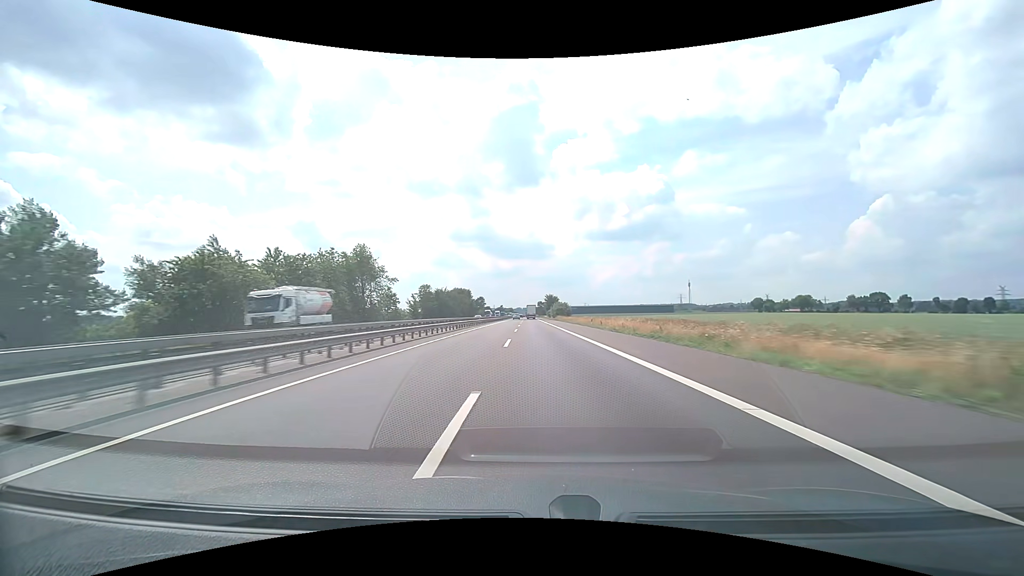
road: motorway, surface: asphalt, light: Day
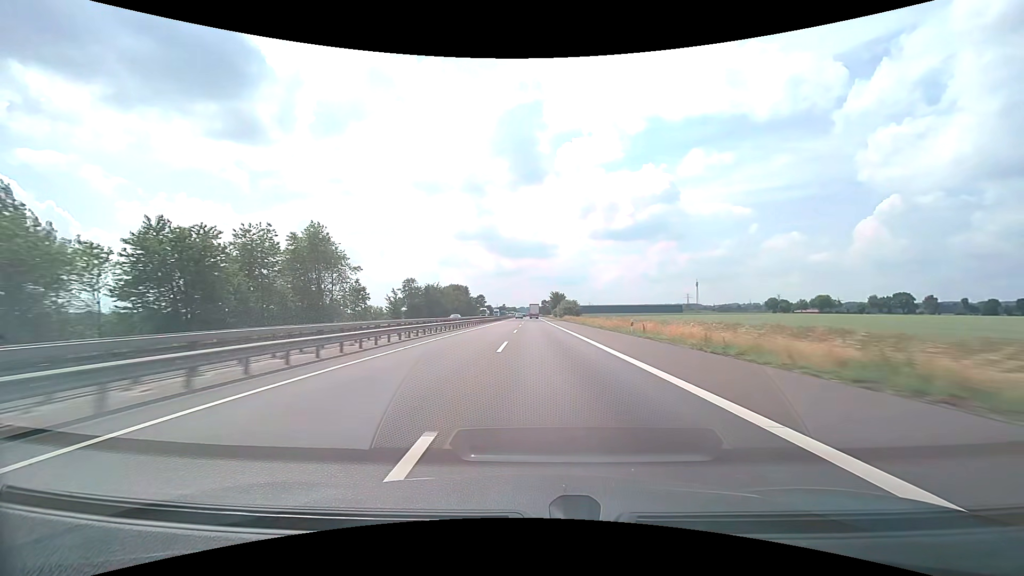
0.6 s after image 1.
(-0.1, +20.6) m; 0°
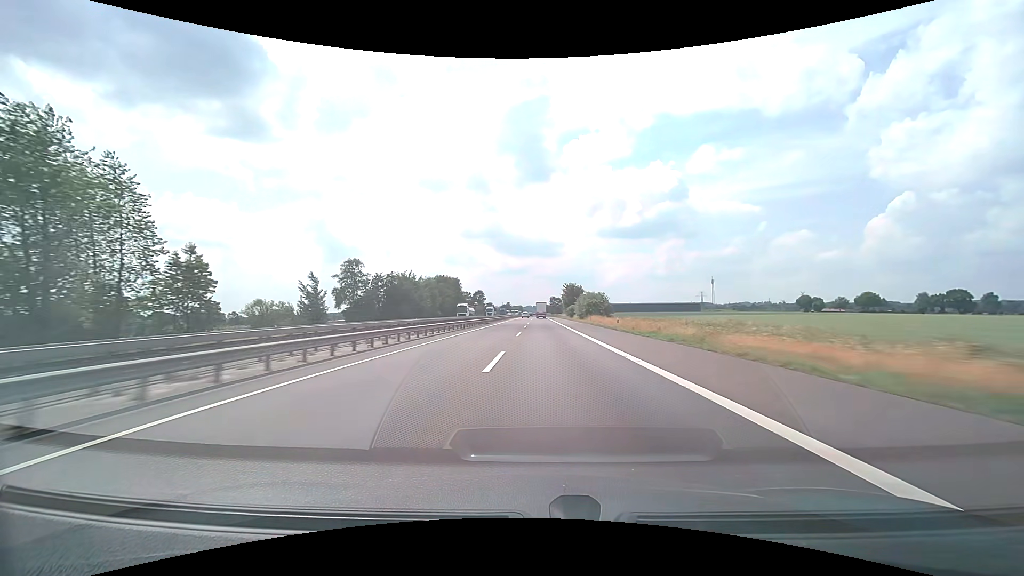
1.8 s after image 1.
(-0.3, +41.3) m; -1°
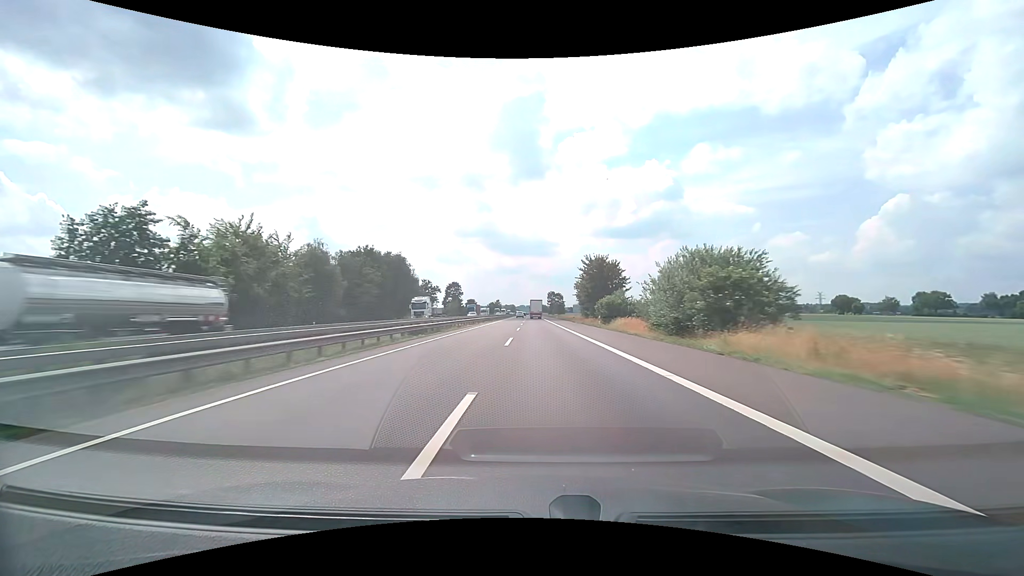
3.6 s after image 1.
(0.0, +62.0) m; +1°
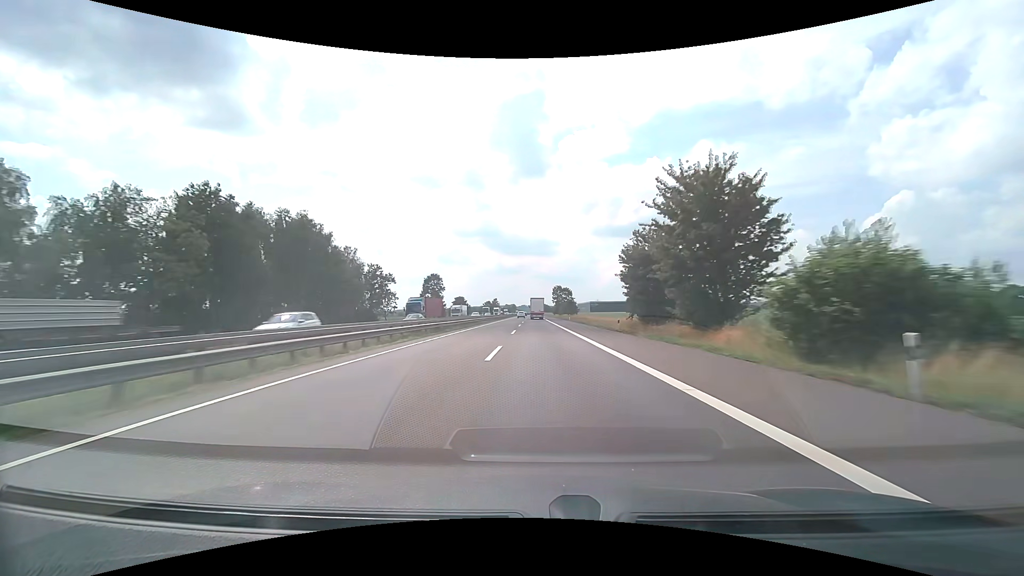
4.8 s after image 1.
(+0.1, +41.4) m; 0°
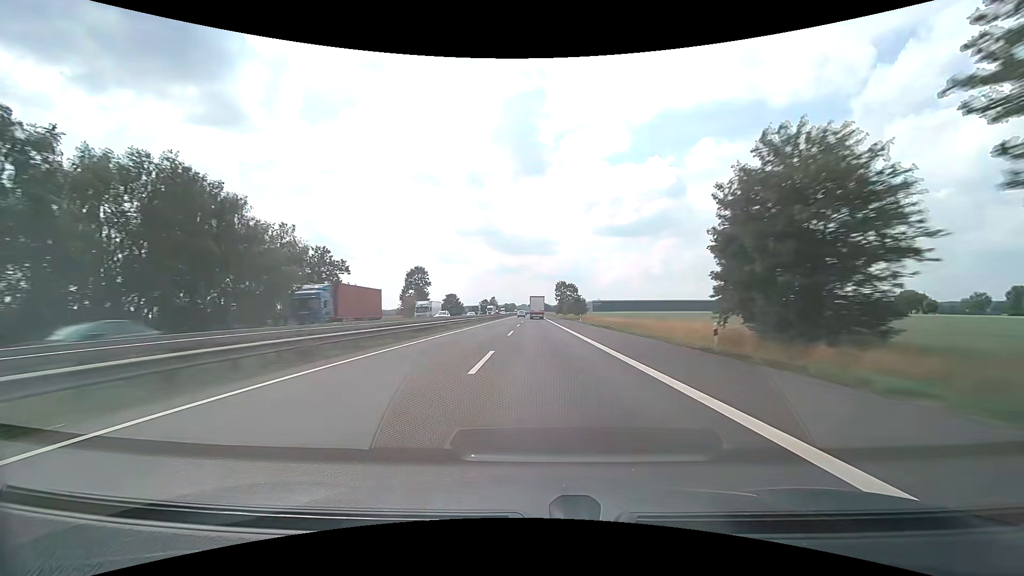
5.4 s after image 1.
(-0.1, +20.6) m; 0°
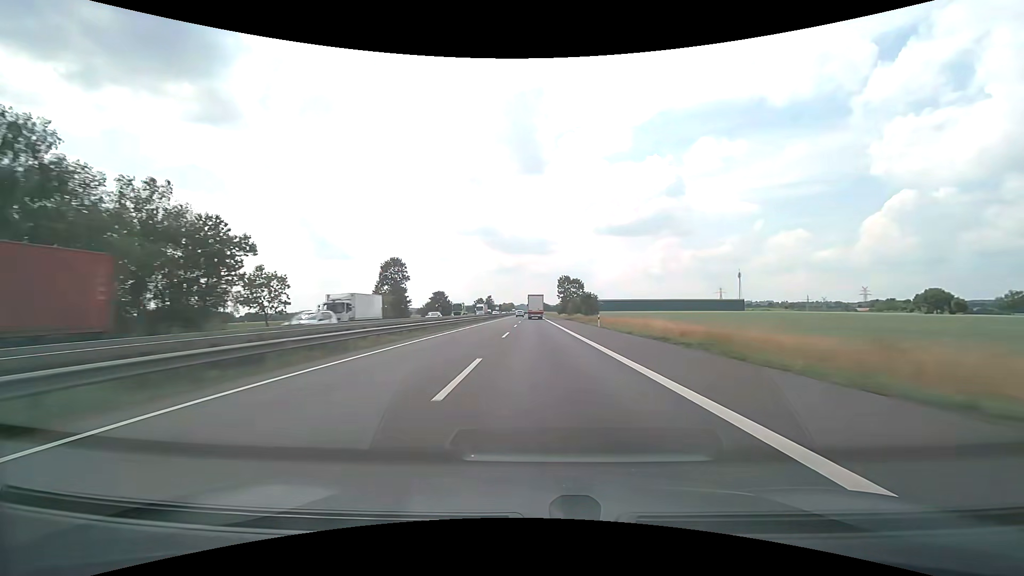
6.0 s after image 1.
(0.0, +20.5) m; 0°
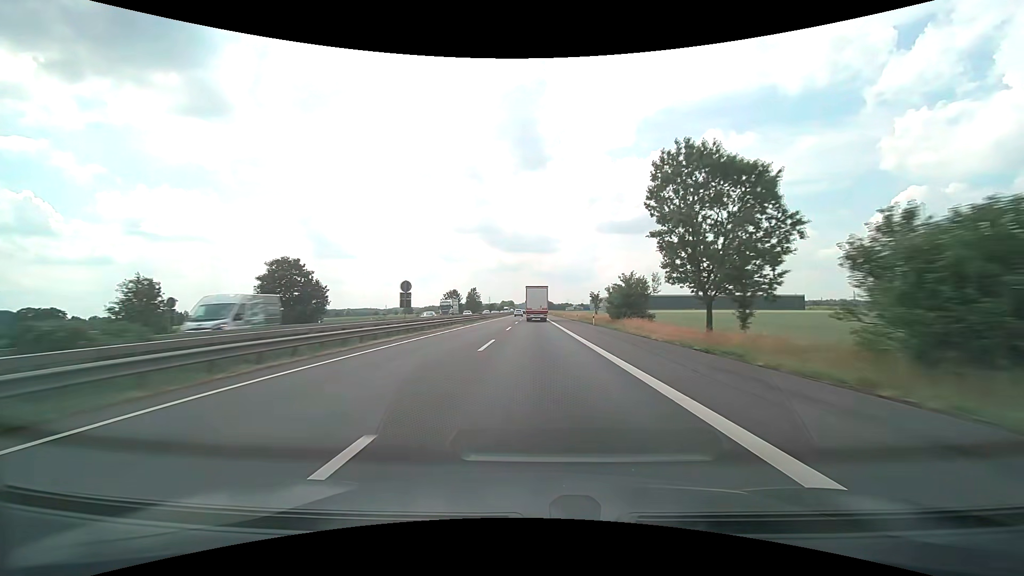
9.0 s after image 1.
(0.0, +97.0) m; 0°
(0, +10) (0, +20) (0, +30) (0, +40) (0, +50) (0, +60) (0, +70) (0, +80) (0, +90) (0, +100) m
